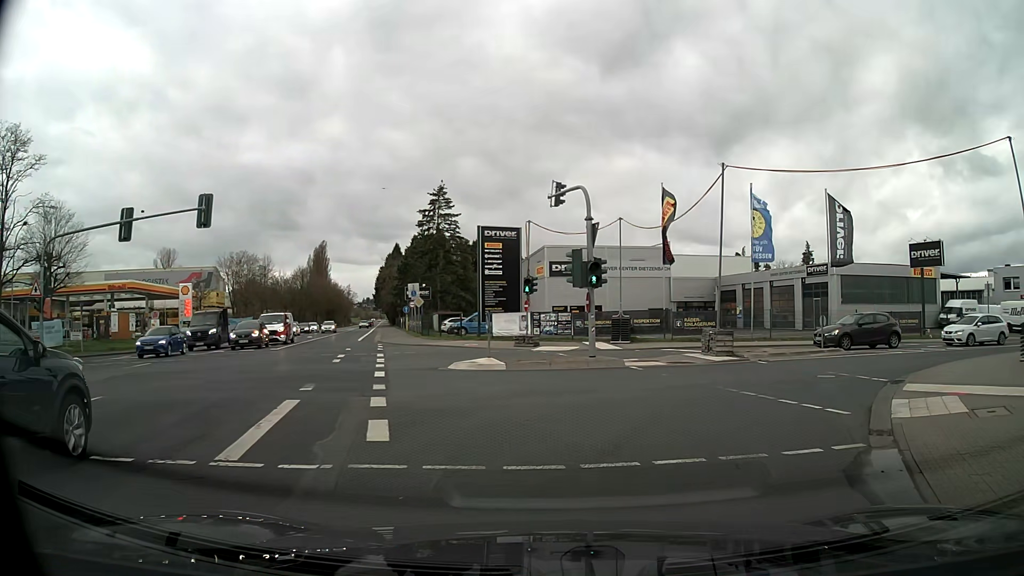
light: Day
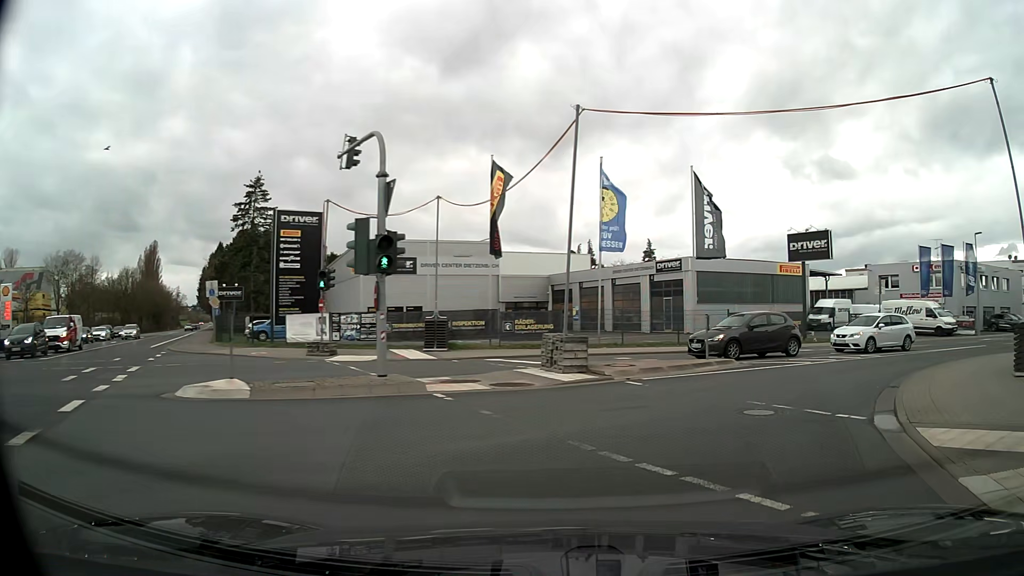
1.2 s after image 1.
(+0.8, +6.6) m; +14°
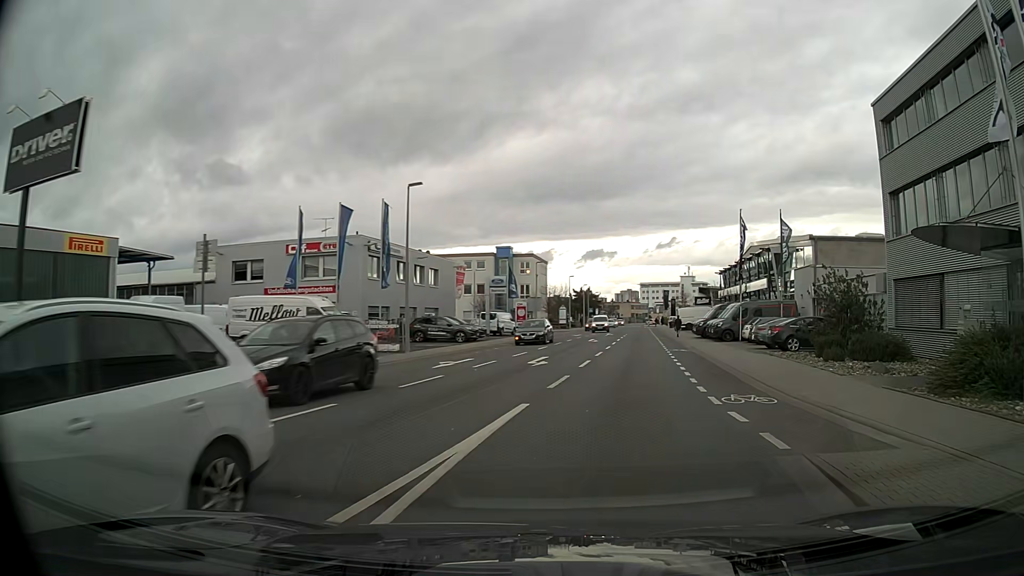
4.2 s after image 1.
(+11.0, +19.7) m; +55°
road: tertiary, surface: asphalt
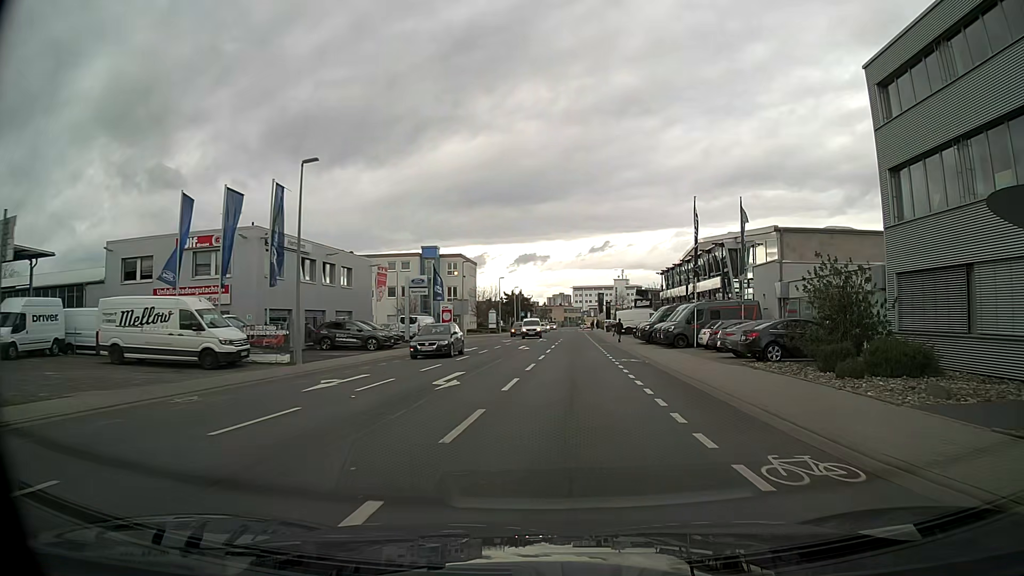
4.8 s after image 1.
(+0.3, +5.7) m; +5°
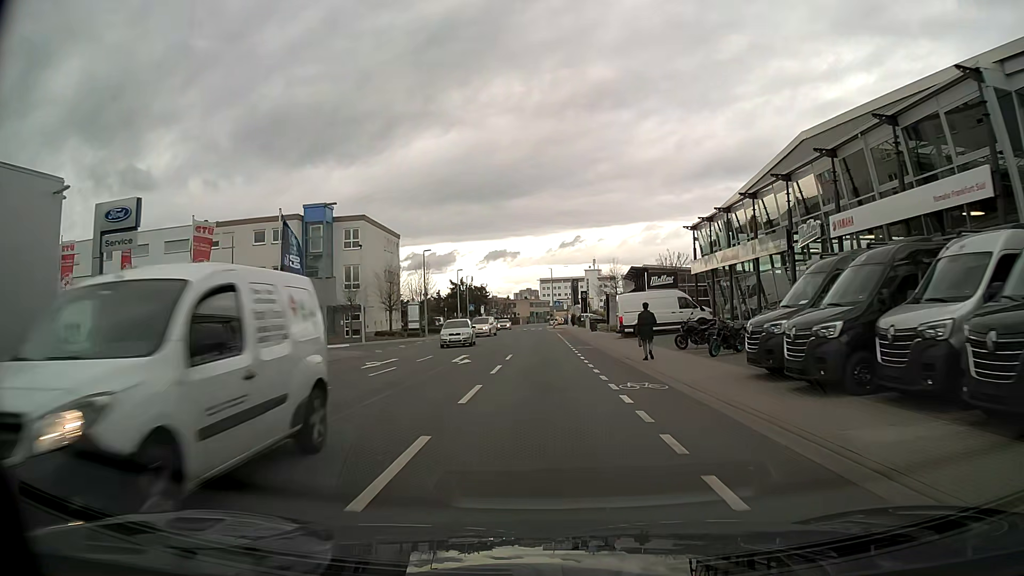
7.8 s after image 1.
(+1.7, +33.3) m; +3°
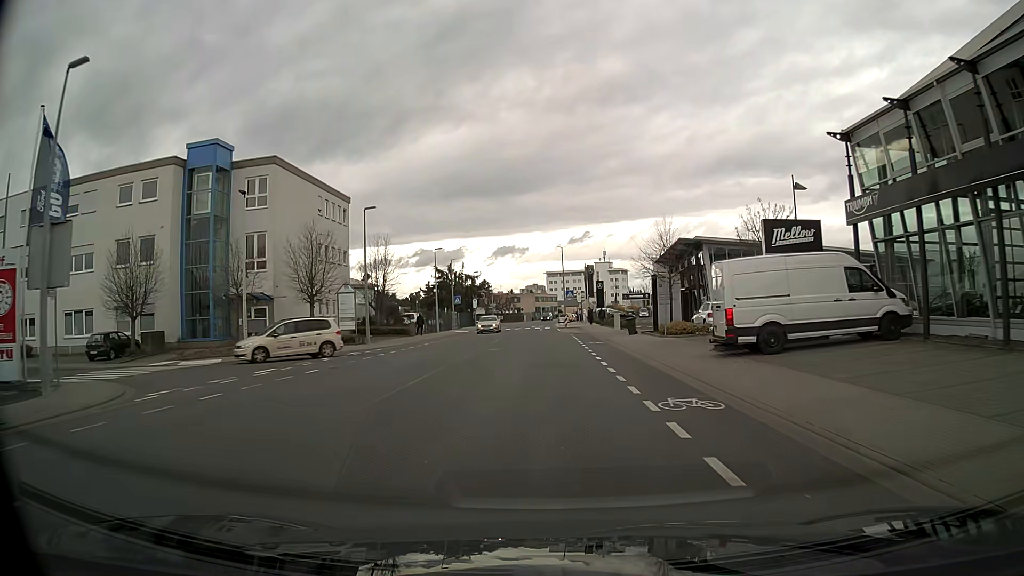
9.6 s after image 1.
(0.0, +22.1) m; 0°
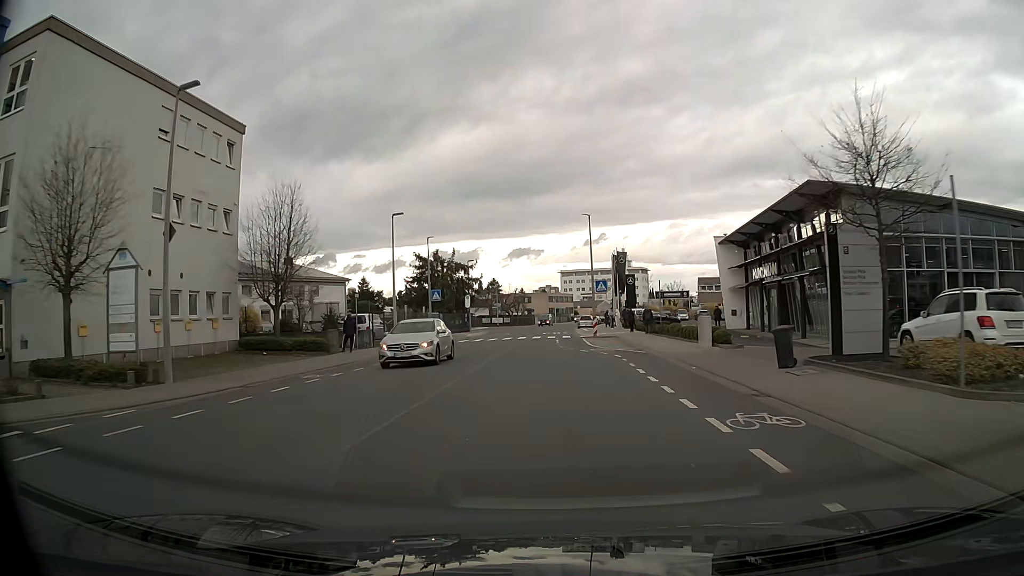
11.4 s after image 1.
(-0.2, +22.4) m; -1°
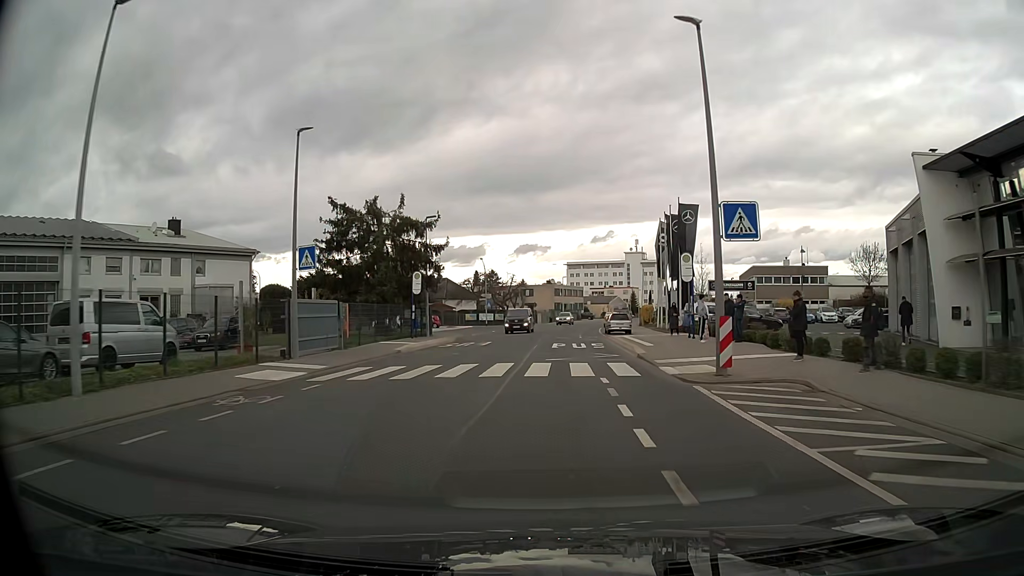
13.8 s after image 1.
(-0.3, +29.1) m; -1°
(0, +10) (0, +20) (+1, +30) (+1, +40) (+2, +50) (+3, +60) (+4, +70) (+5, +80) (+6, +90) (+8, +100) m
